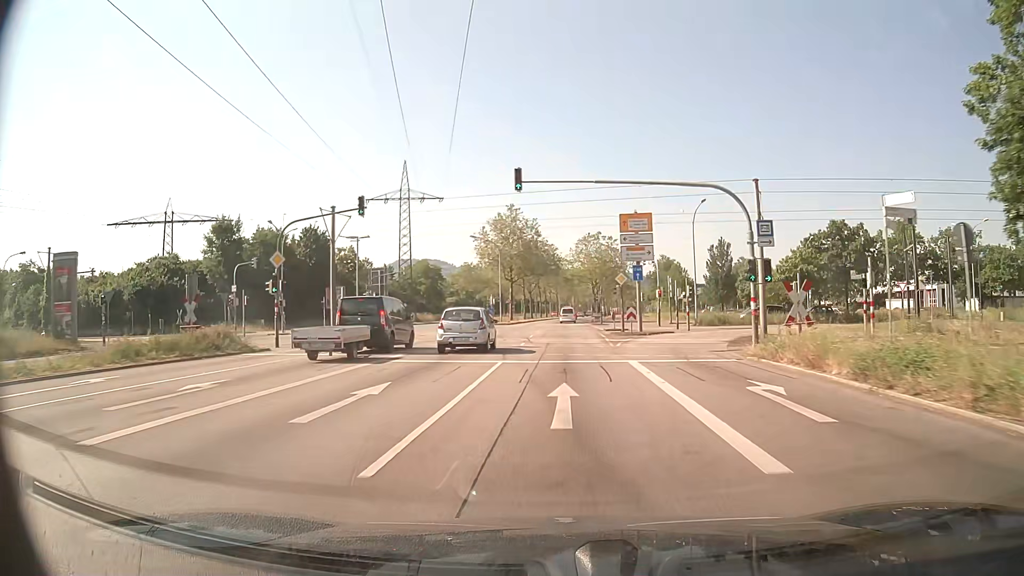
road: primary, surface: asphalt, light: Day
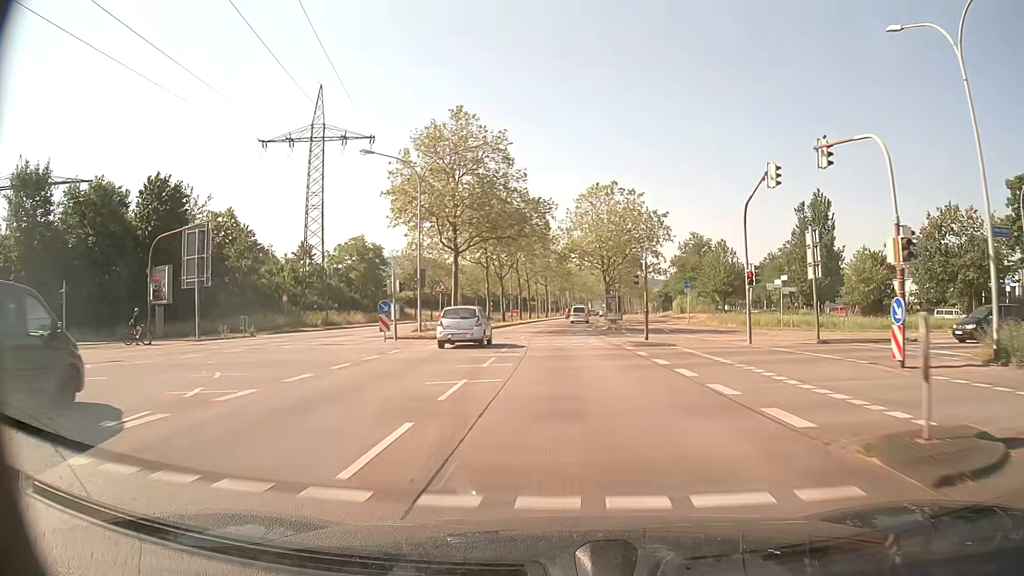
(+0.3, +40.2) m; +1°
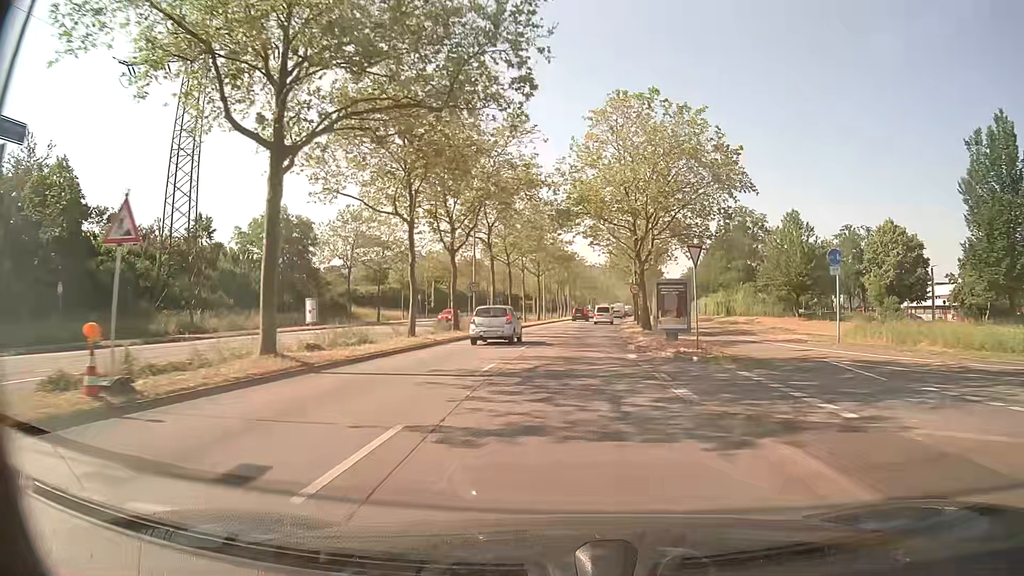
(+0.1, +28.1) m; 0°
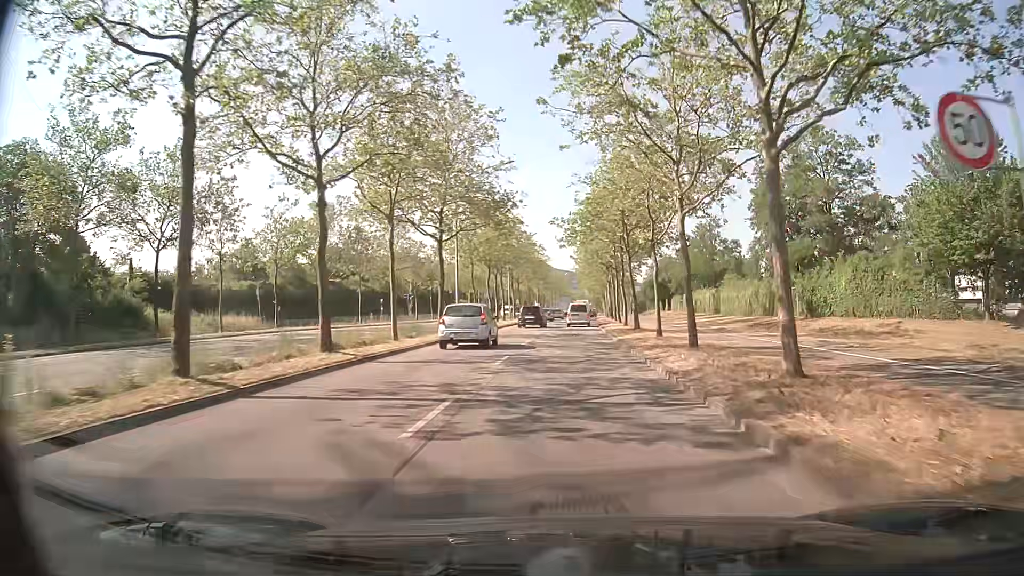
(+1.1, +34.3) m; +4°
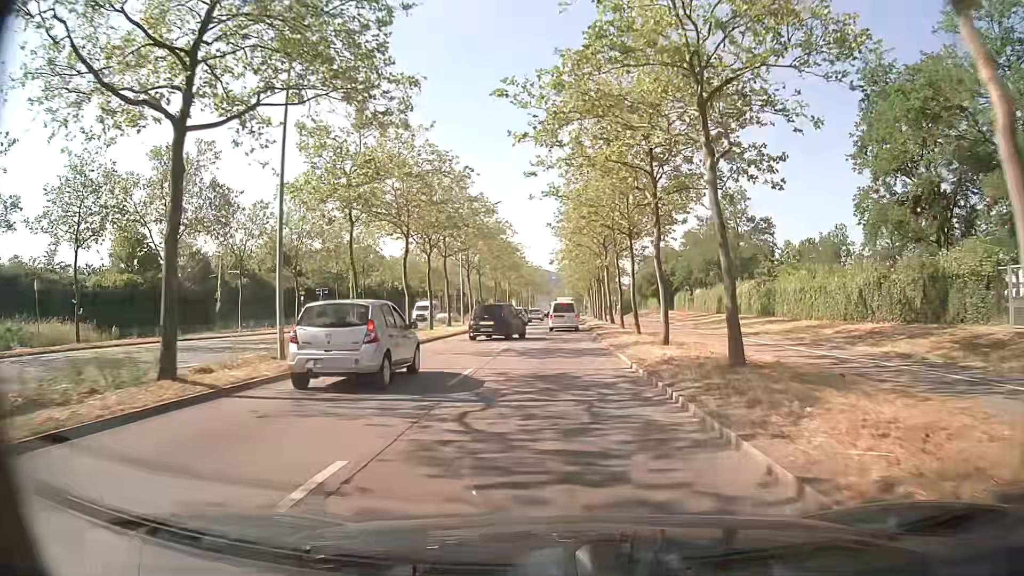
(+0.5, +22.3) m; +2°
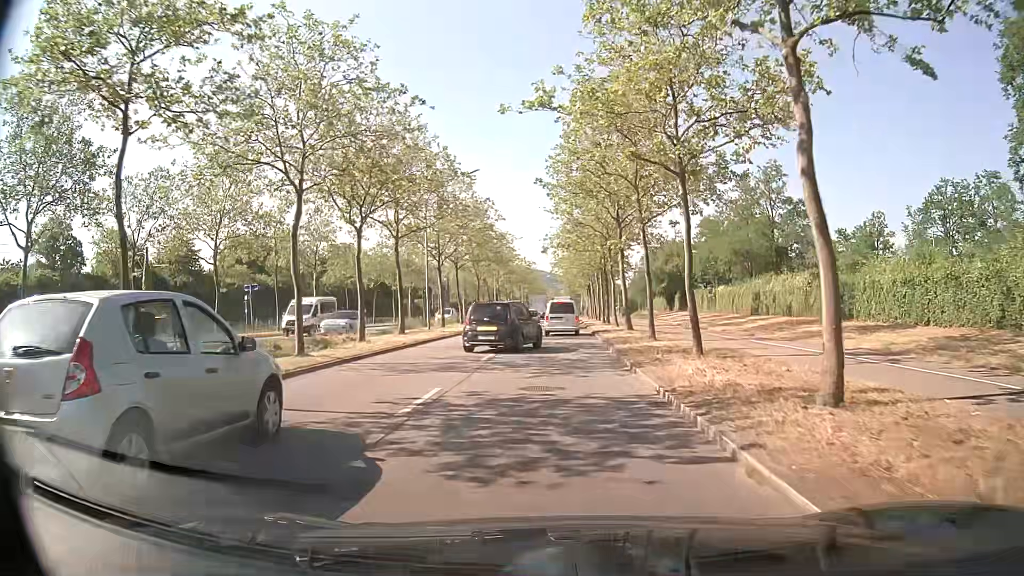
(0.0, +12.5) m; 0°
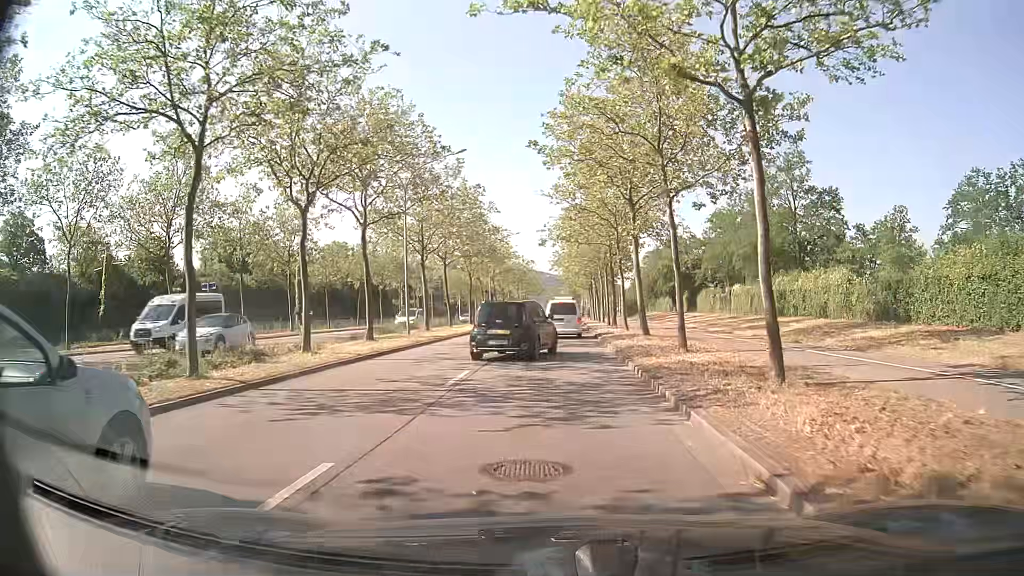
(0.0, +5.6) m; 0°
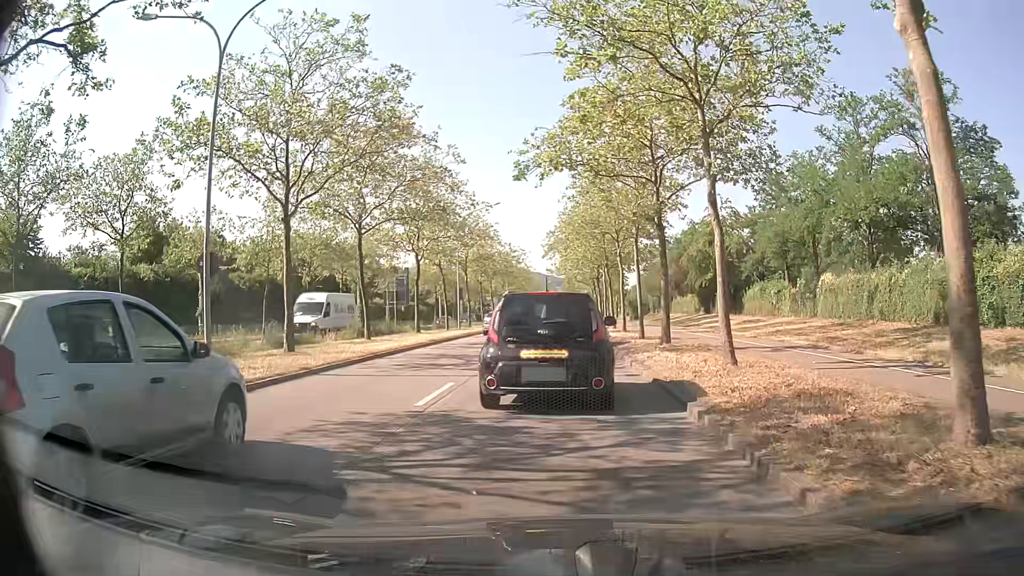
(+0.2, +20.3) m; 0°
